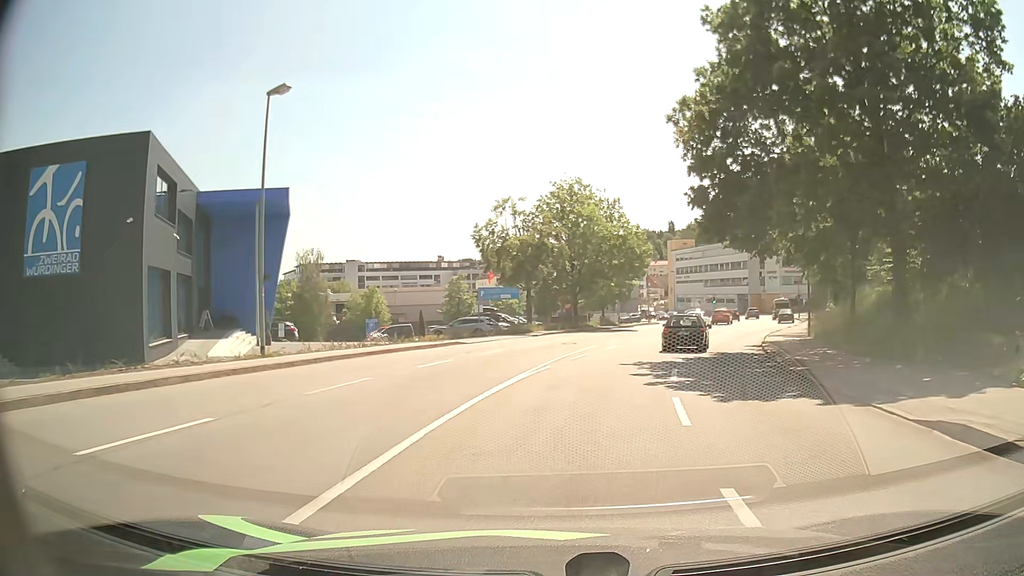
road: tertiary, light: Day
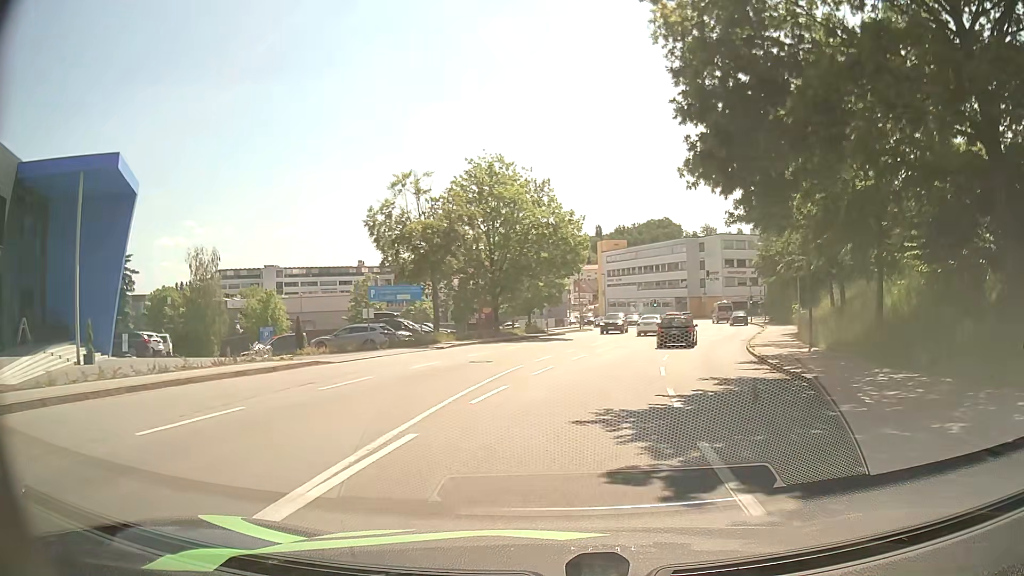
(+0.6, +9.9) m; +7°
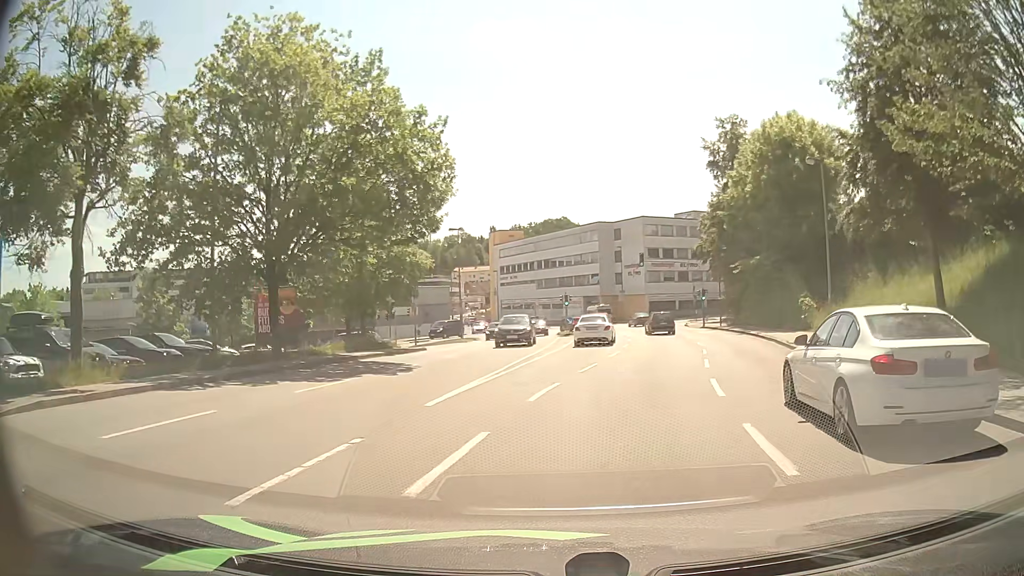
(+2.0, +23.2) m; +9°
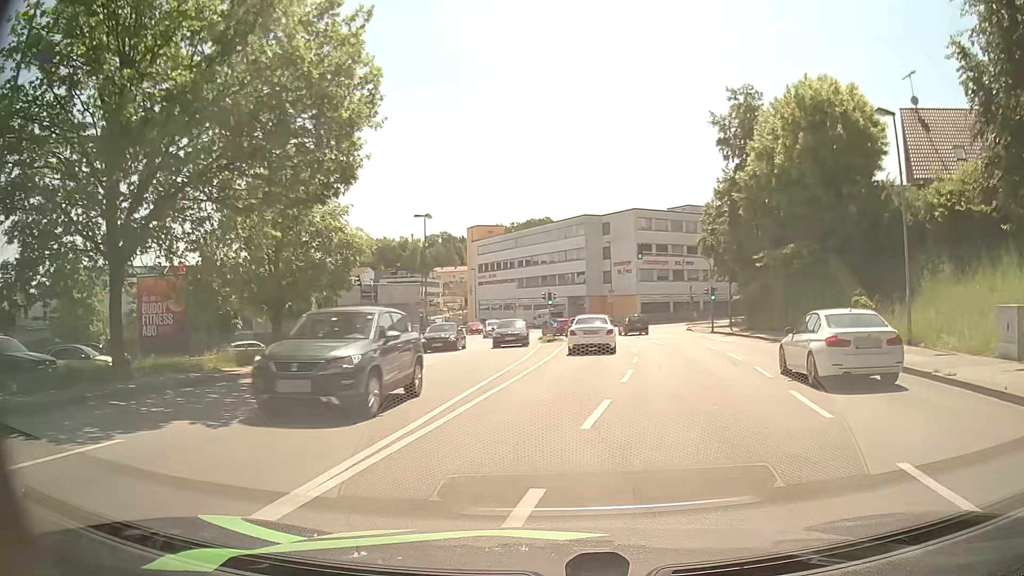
(+0.1, +8.7) m; +1°
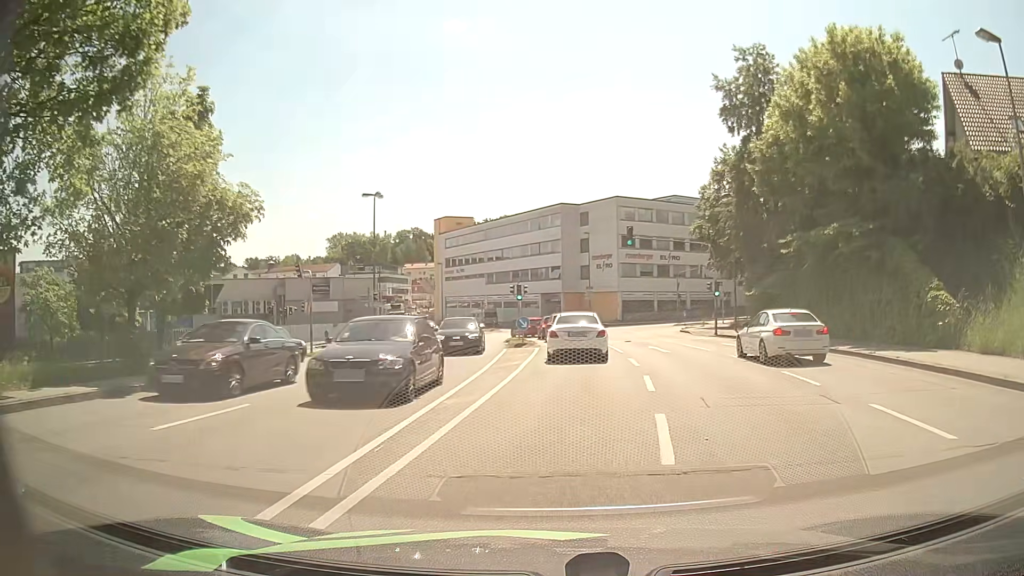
(+0.2, +8.1) m; +2°
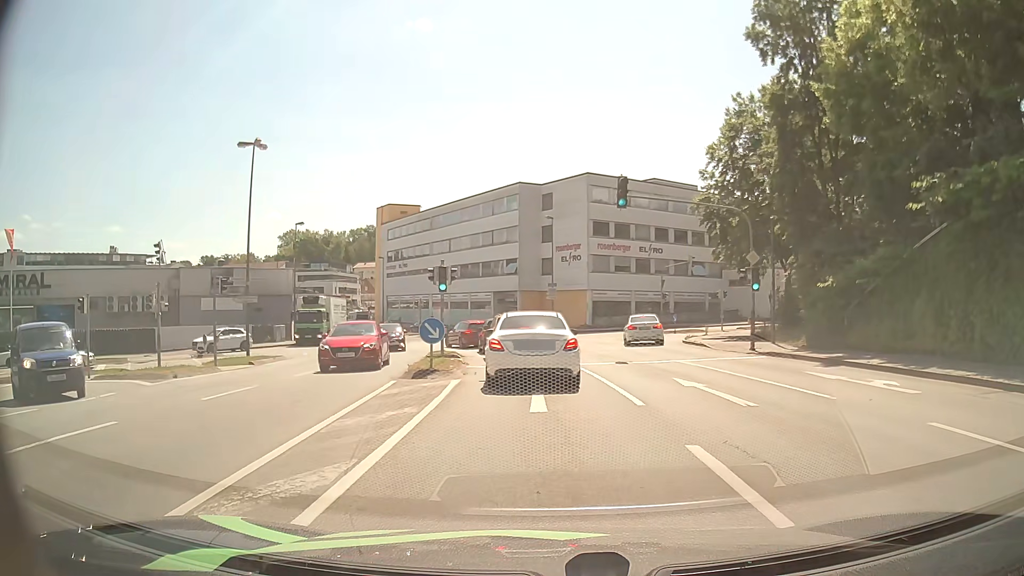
(+0.5, +13.9) m; +2°
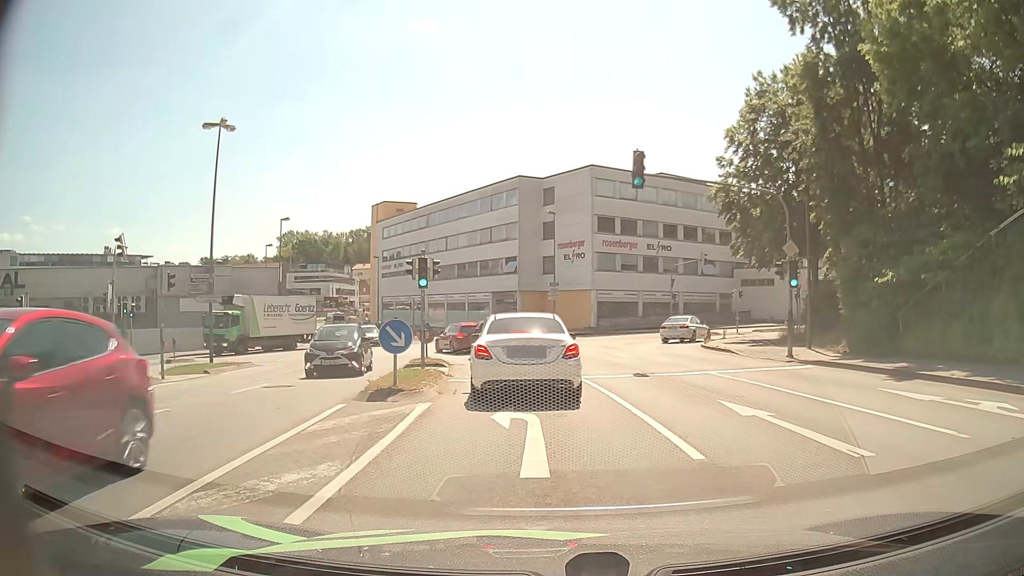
(+0.1, +3.8) m; +1°
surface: asphalt
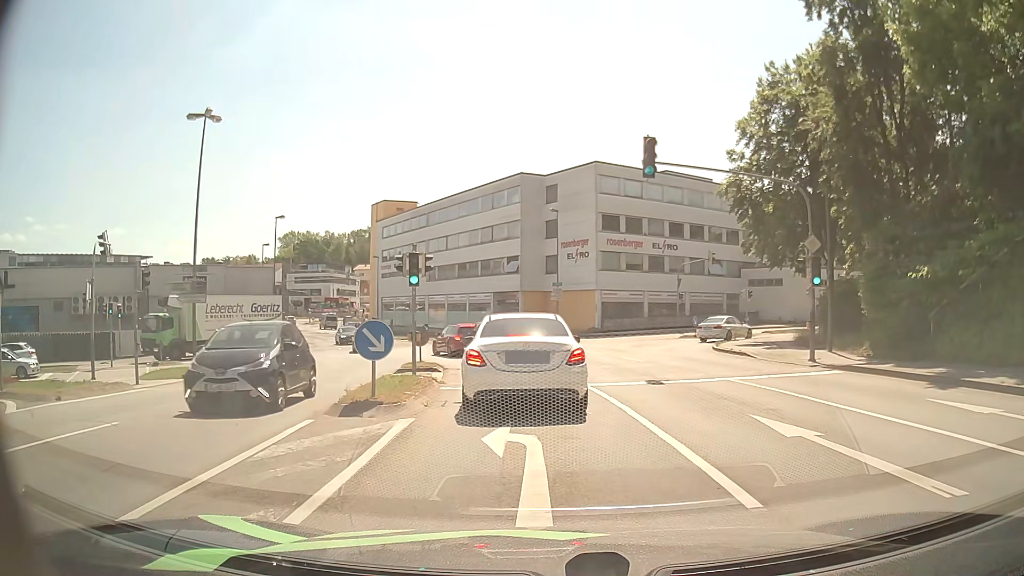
(0.0, +1.6) m; +1°
